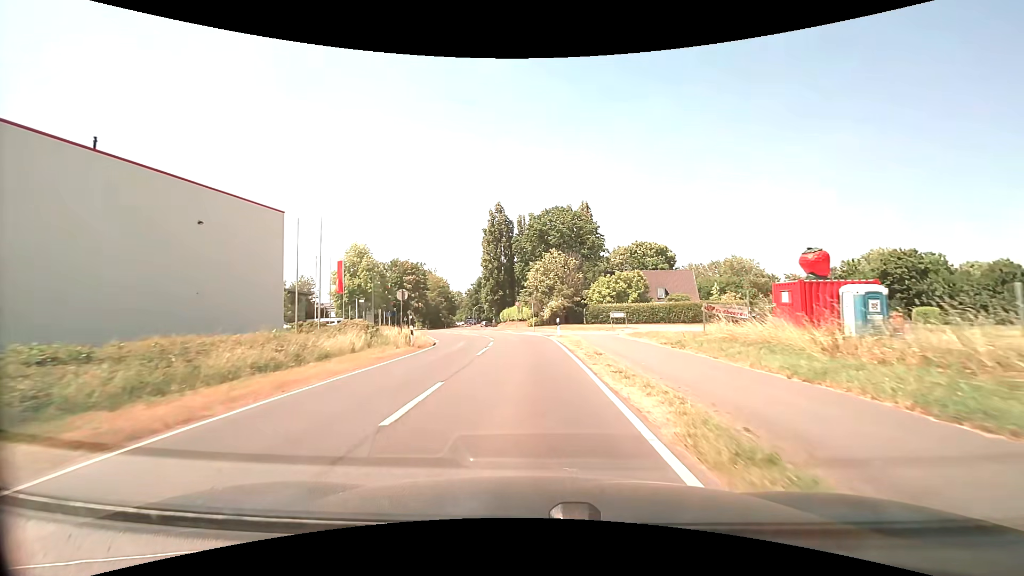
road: secondary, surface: asphalt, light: Day
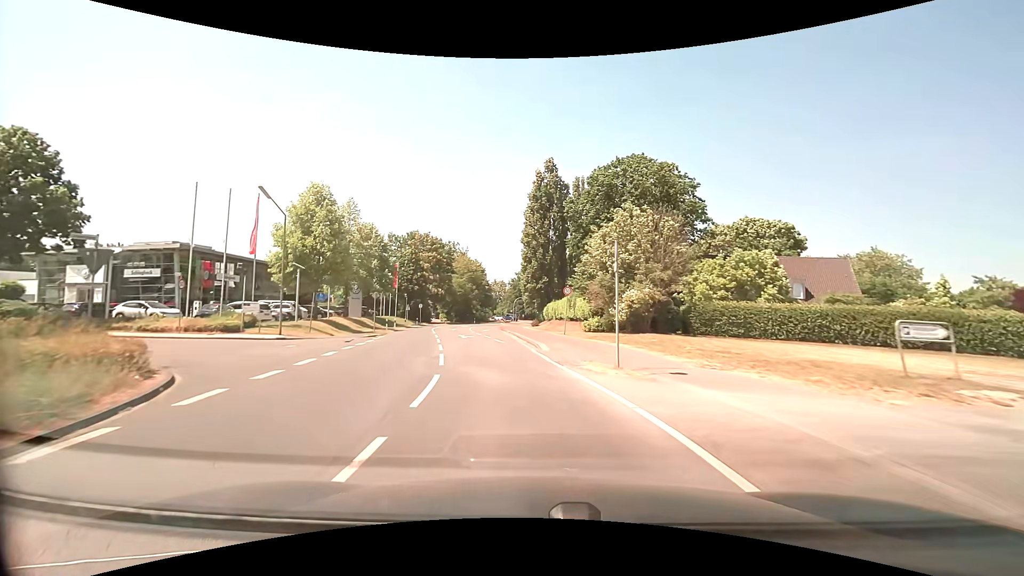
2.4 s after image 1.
(-0.5, +29.2) m; -5°
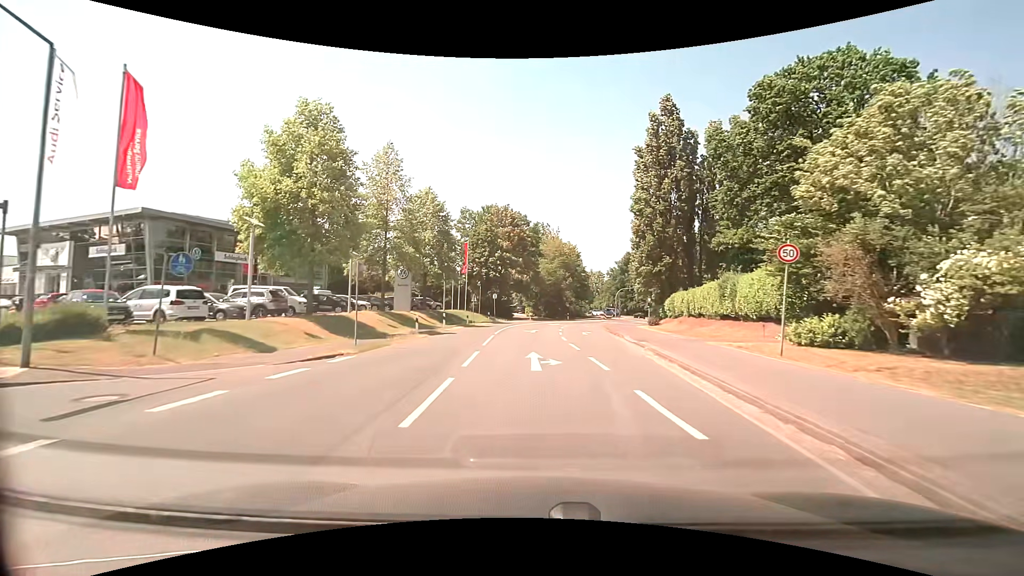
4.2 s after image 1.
(-2.0, +20.1) m; -11°
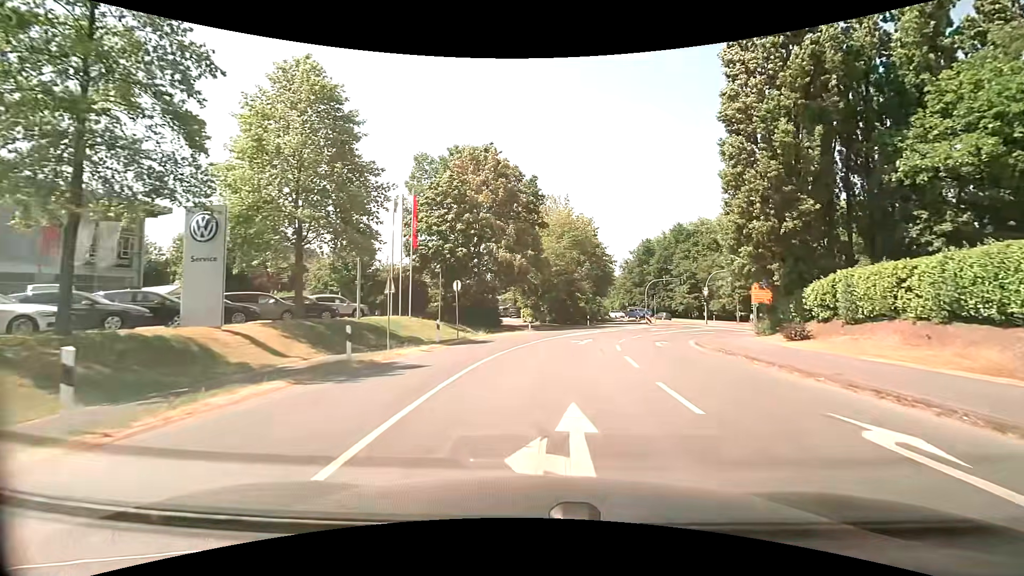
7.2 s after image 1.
(-0.5, +28.7) m; +1°
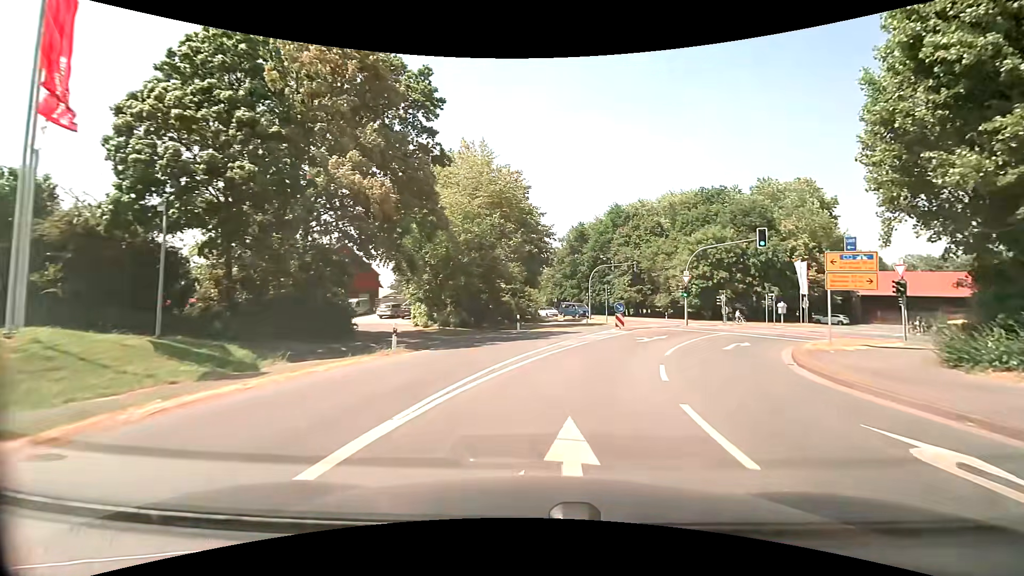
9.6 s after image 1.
(+1.3, +21.4) m; +9°
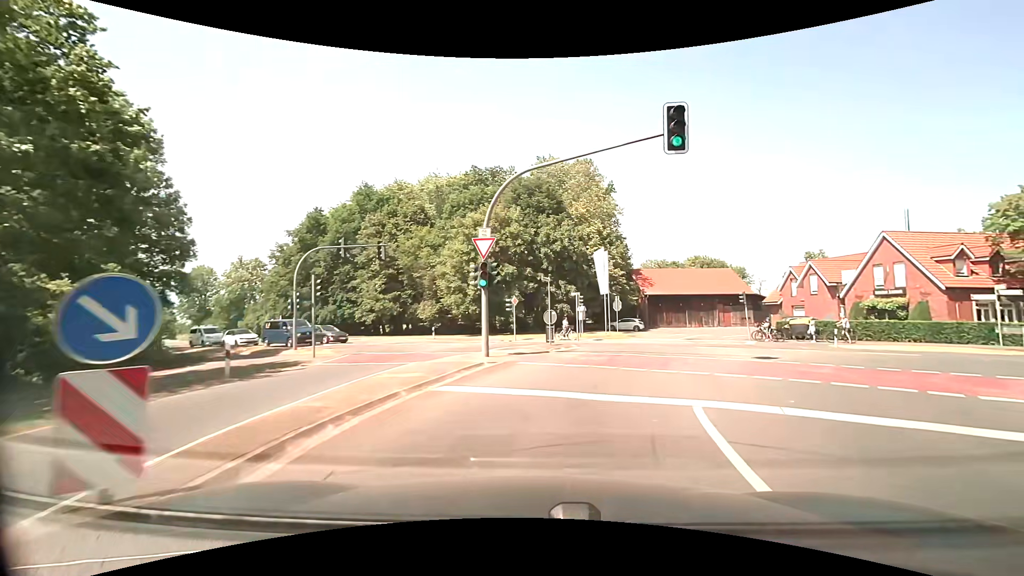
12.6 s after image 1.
(+4.9, +24.8) m; +25°
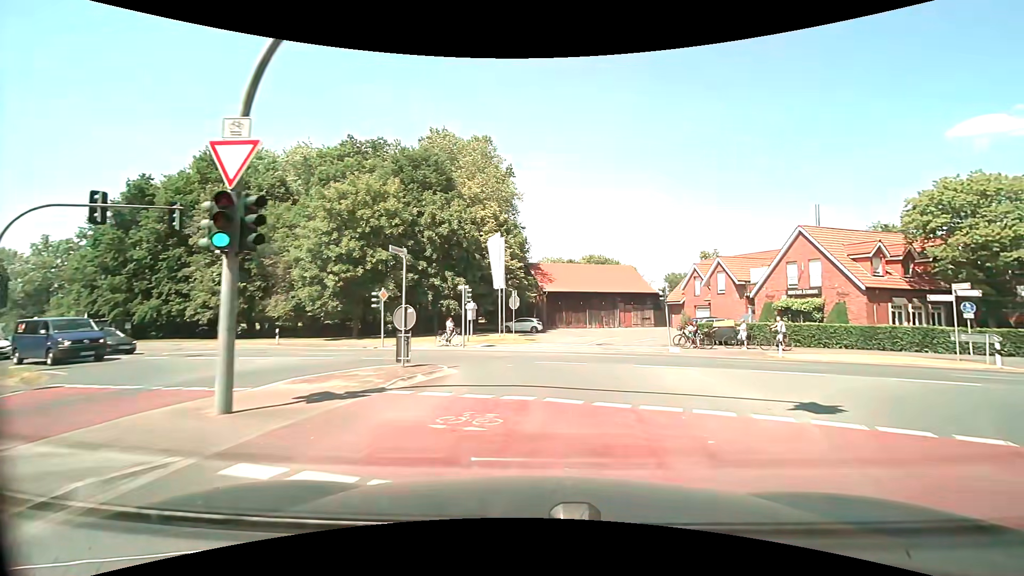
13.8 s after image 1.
(+1.0, +8.8) m; +12°
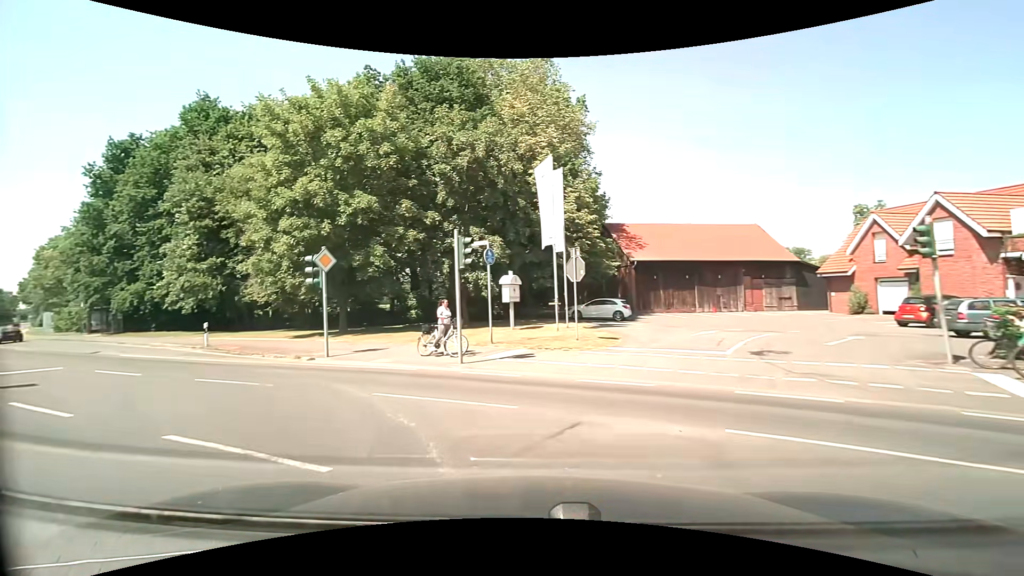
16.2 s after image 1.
(+0.6, +15.7) m; -10°
(-3, +9) (-10, +16) (-19, +22) (-27, +27) (-36, +32) (-44, +38) (-52, +44) (-60, +50) (-67, +56) (-75, +63) m
